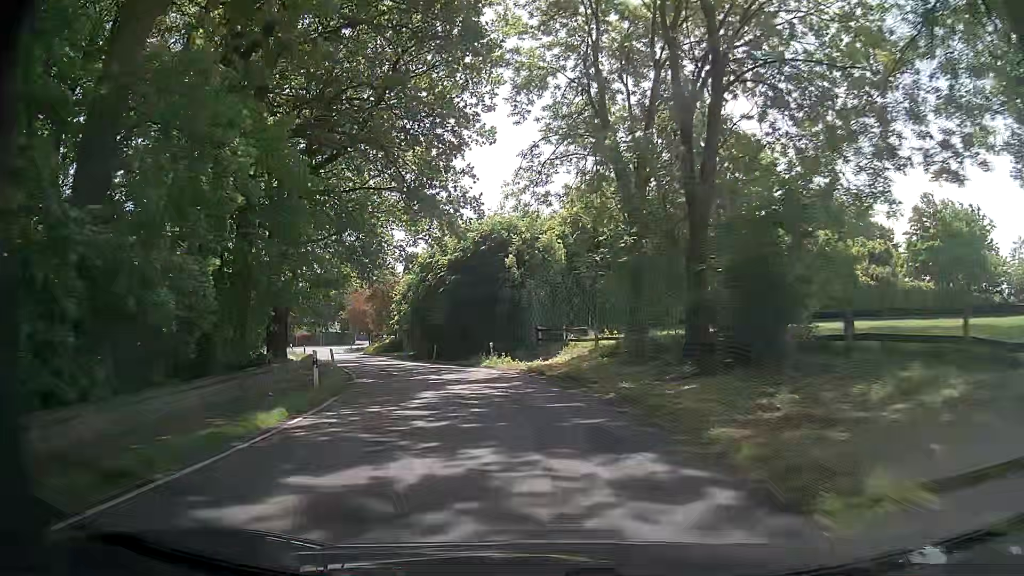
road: secondary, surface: asphalt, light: Day
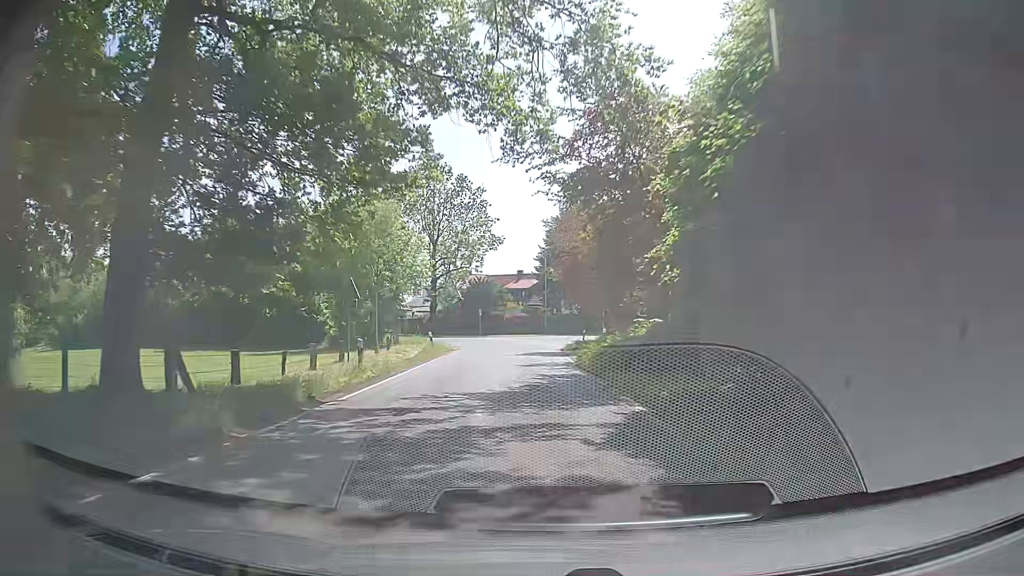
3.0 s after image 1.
(-8.1, +38.5) m; -23°
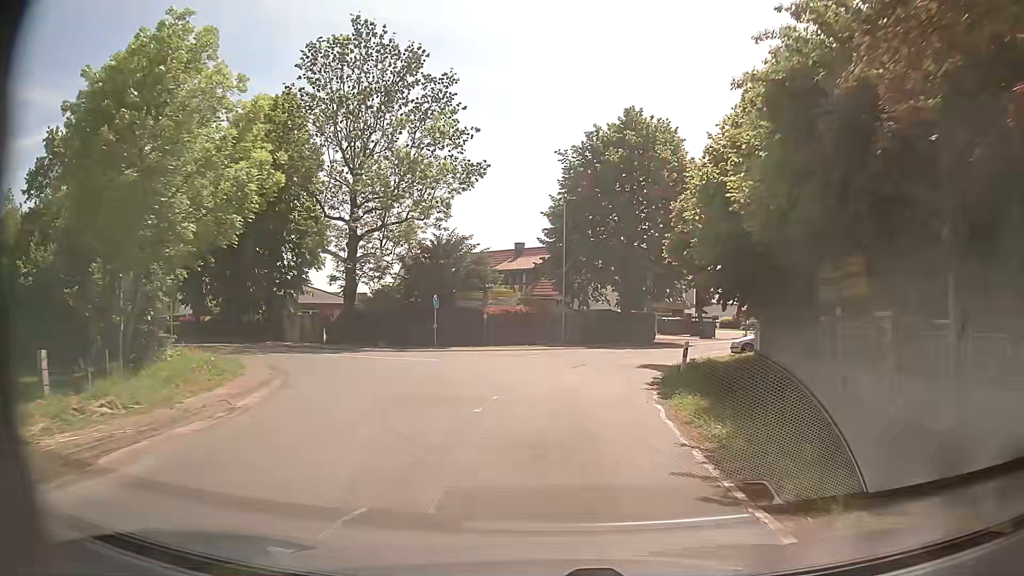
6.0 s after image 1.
(-0.8, +33.3) m; -1°
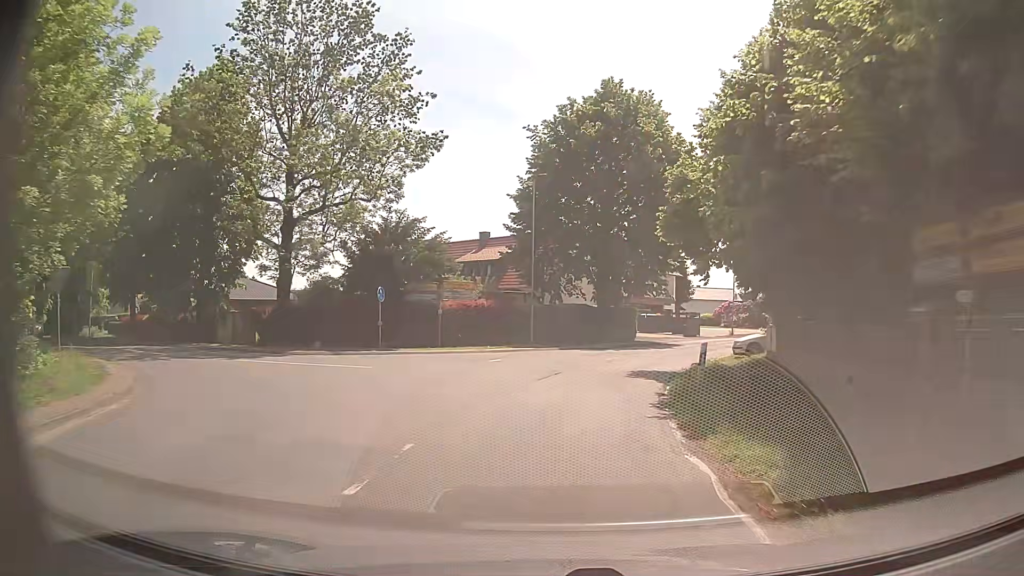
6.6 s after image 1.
(+0.1, +5.4) m; +3°
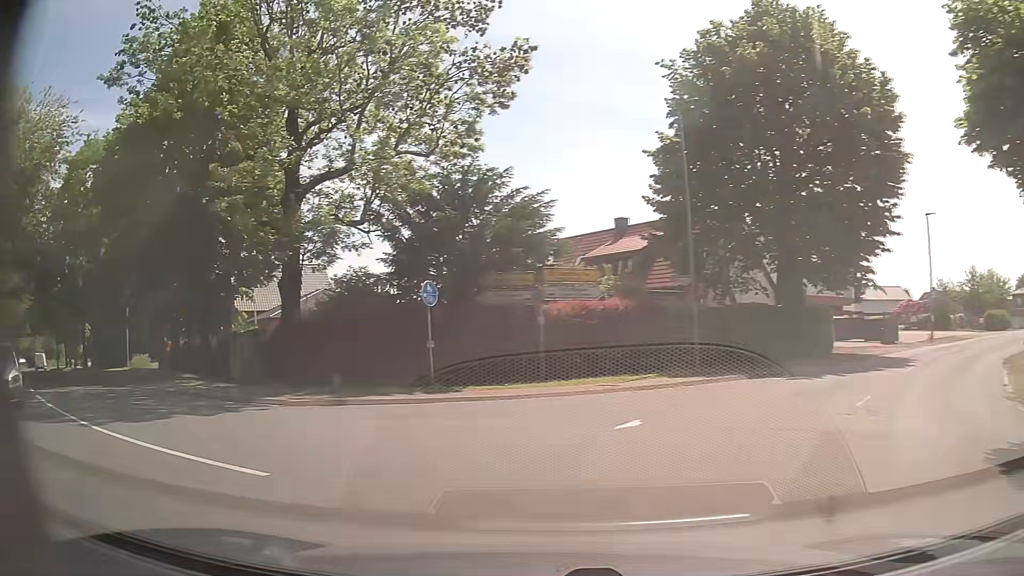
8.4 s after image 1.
(-0.2, +12.3) m; -12°
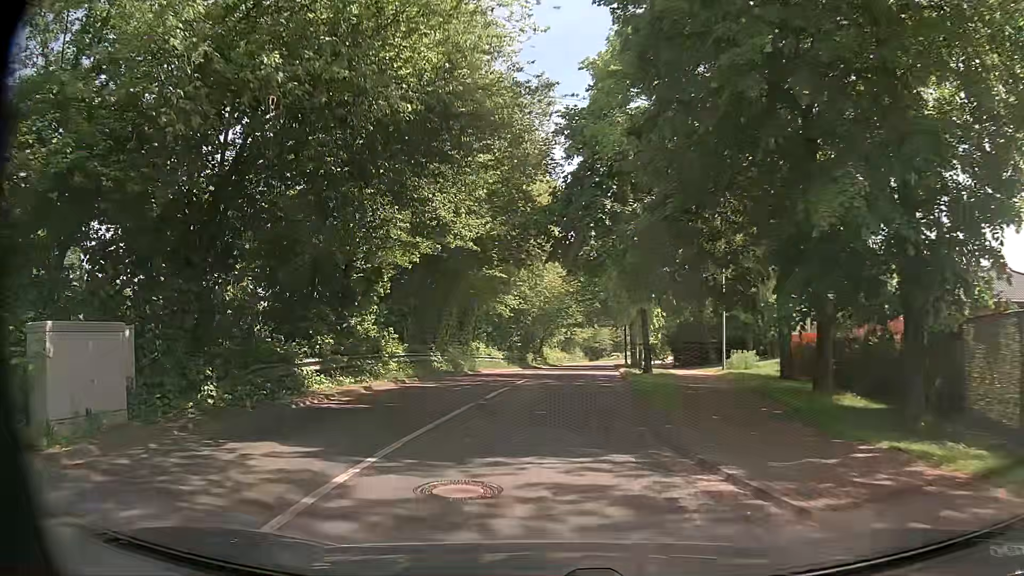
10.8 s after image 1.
(-8.1, +13.1) m; -52°
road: tertiary
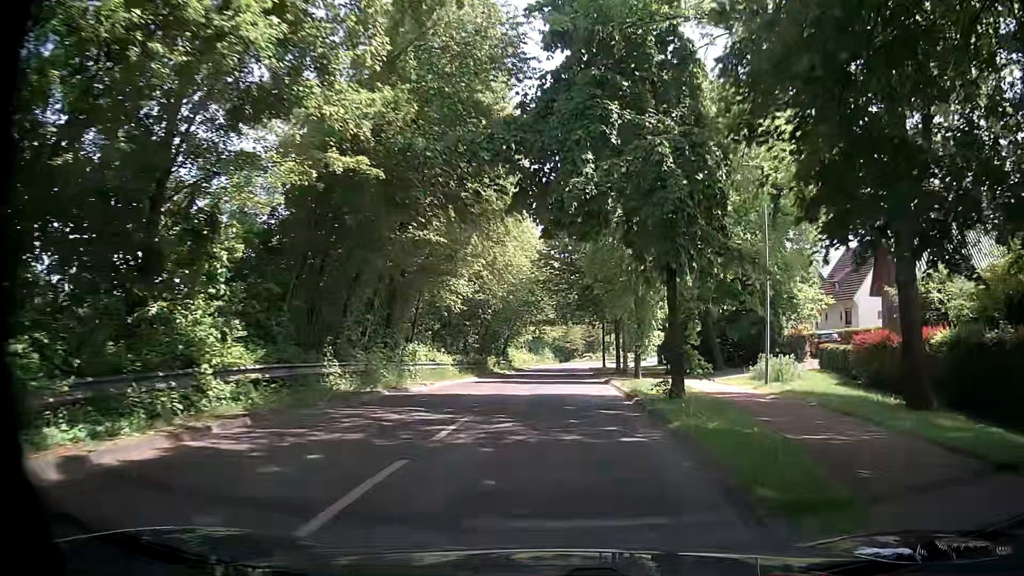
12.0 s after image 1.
(0.0, +10.8) m; +4°
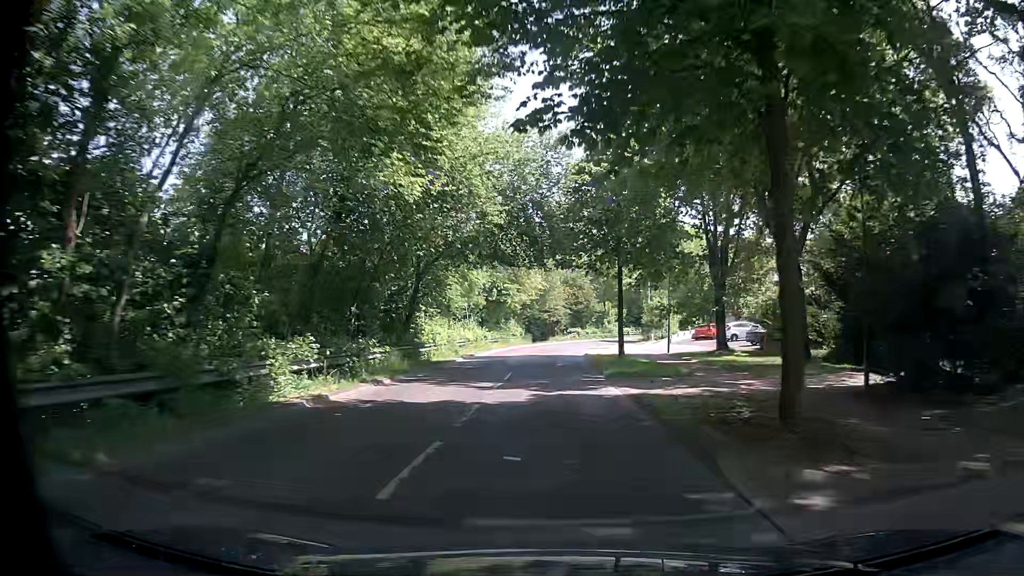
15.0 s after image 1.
(+0.1, +35.3) m; +1°
(0, +10) (0, +20) (0, +30) (0, +40) (+1, +50) (+2, +60) (+5, +70) (+8, +79) (+13, +87) (+19, +95) m
